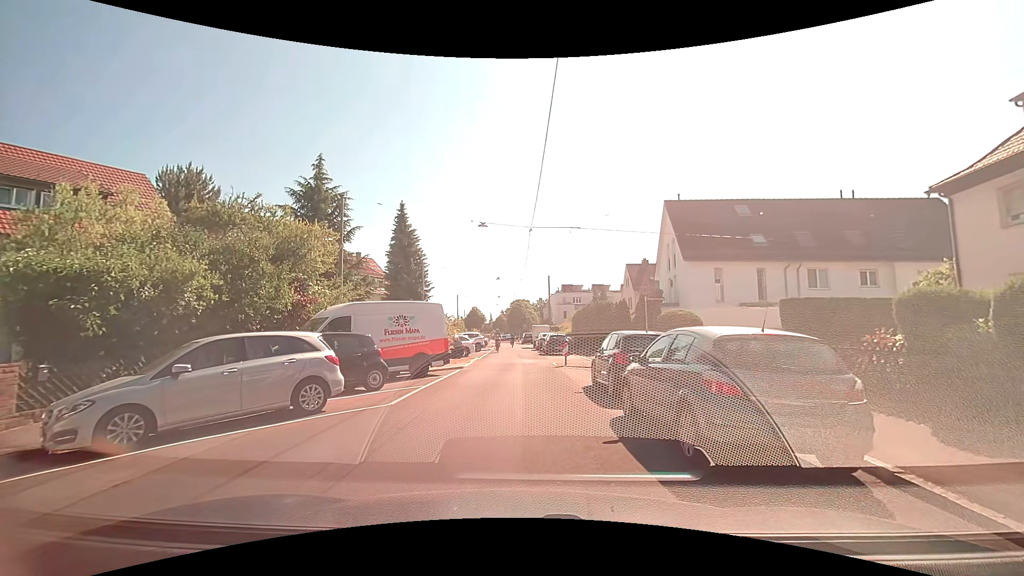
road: residential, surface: asphalt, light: Day
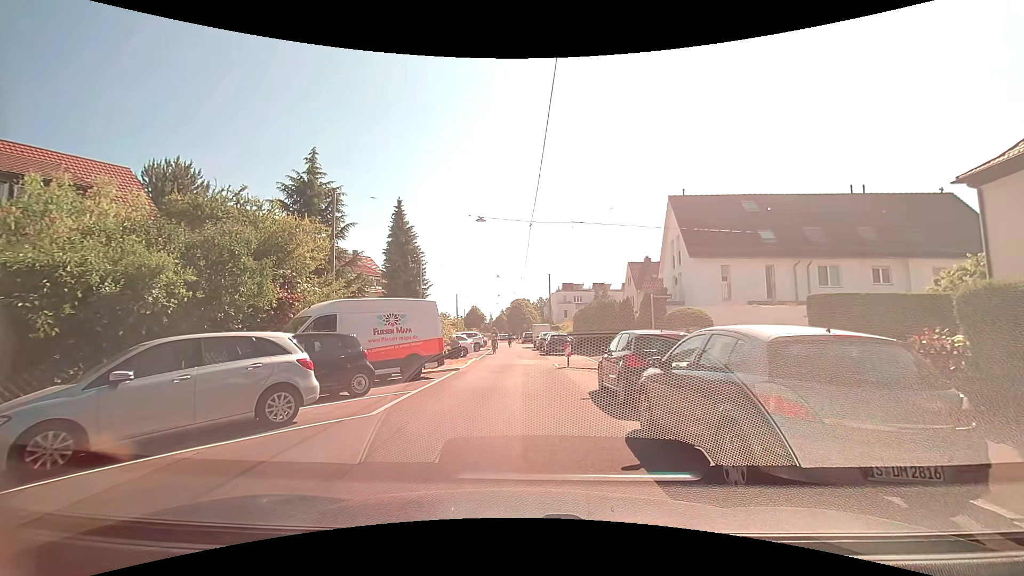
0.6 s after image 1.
(0.0, +1.2) m; -1°
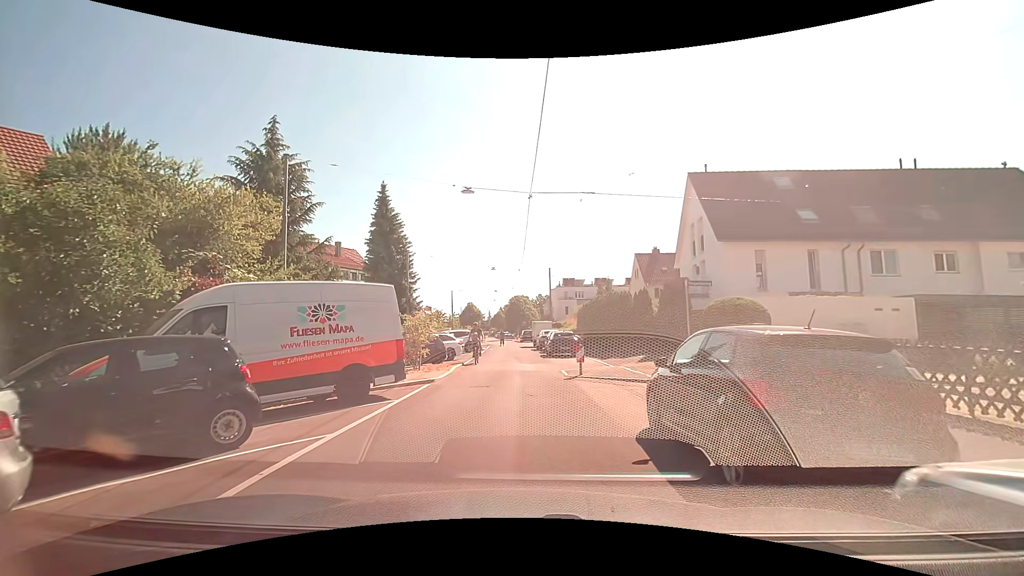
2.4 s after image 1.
(+0.1, +5.2) m; +1°
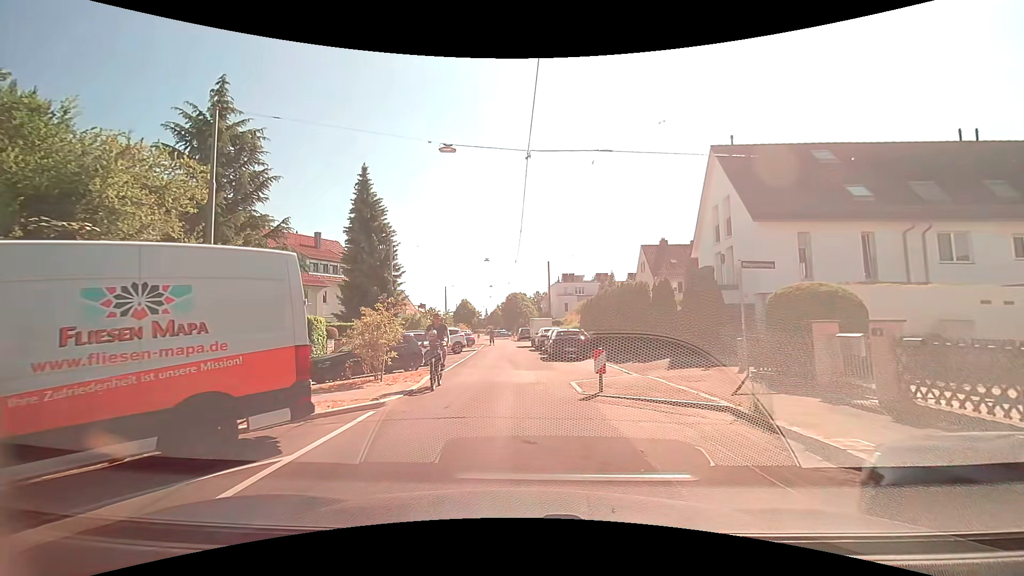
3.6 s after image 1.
(0.0, +4.8) m; 0°
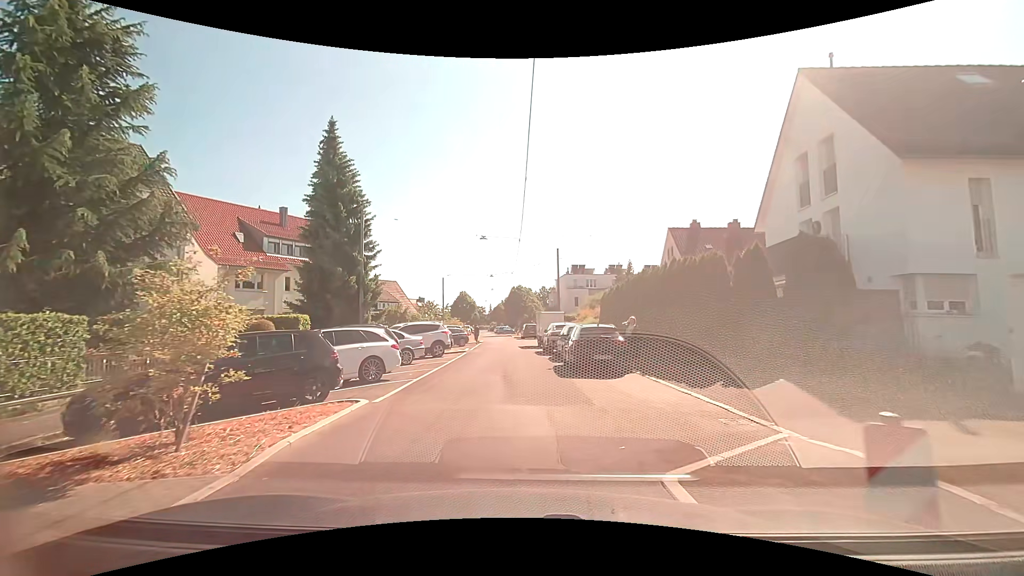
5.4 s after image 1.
(-0.1, +8.6) m; -1°
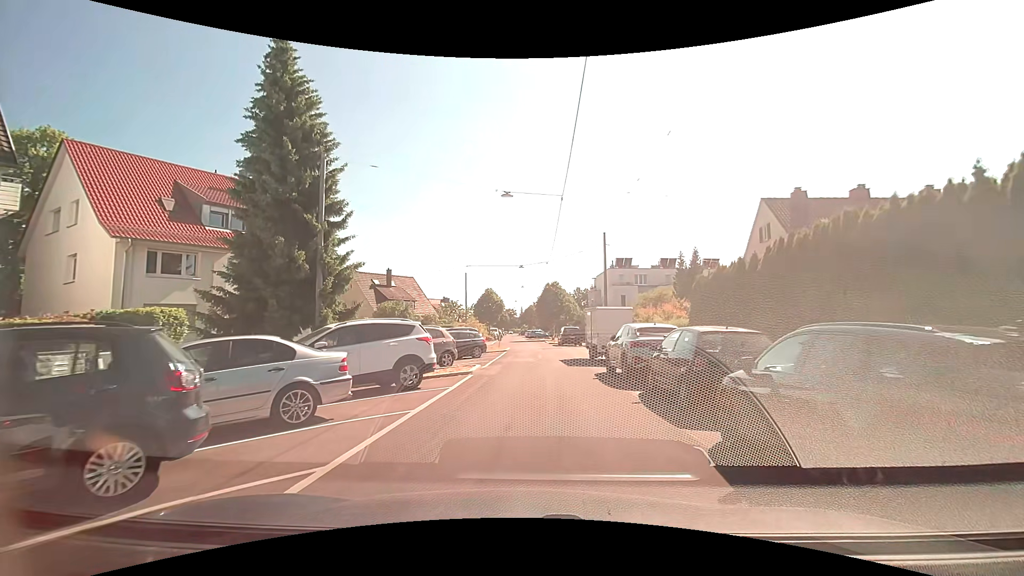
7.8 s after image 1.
(-0.4, +11.8) m; -4°
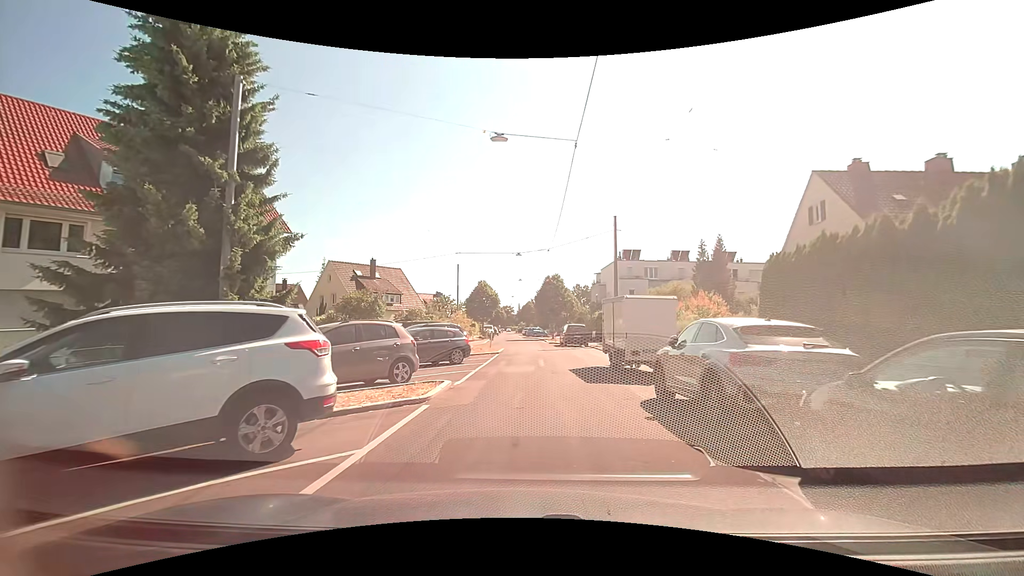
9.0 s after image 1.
(0.0, +6.5) m; 0°
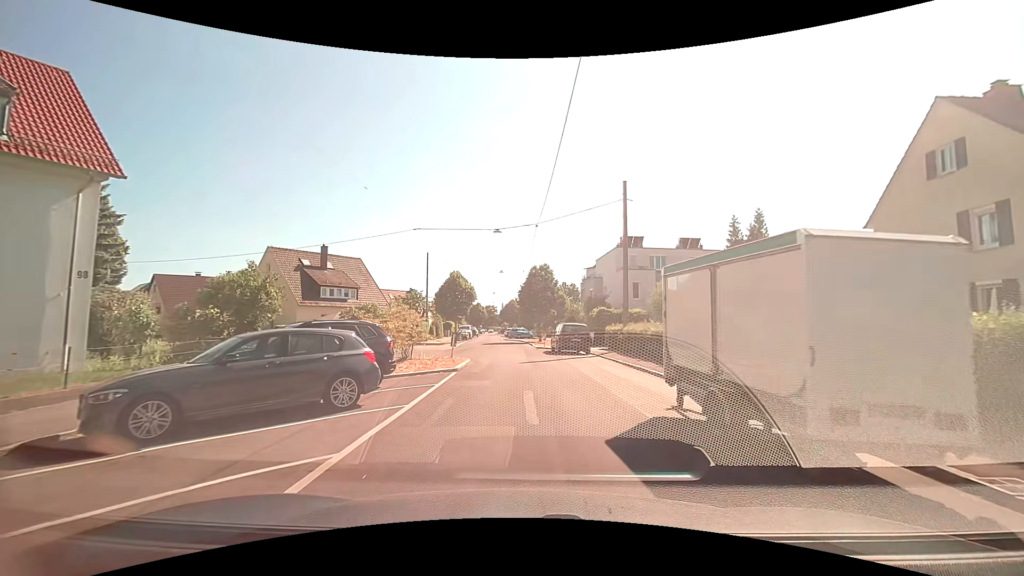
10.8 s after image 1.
(+0.3, +10.3) m; +2°
(0, +10) (0, +20) (0, +30) (-1, +40) (-1, +50) (-3, +60) (-5, +70) (-6, +80) (-6, +90) (-6, +100) m
